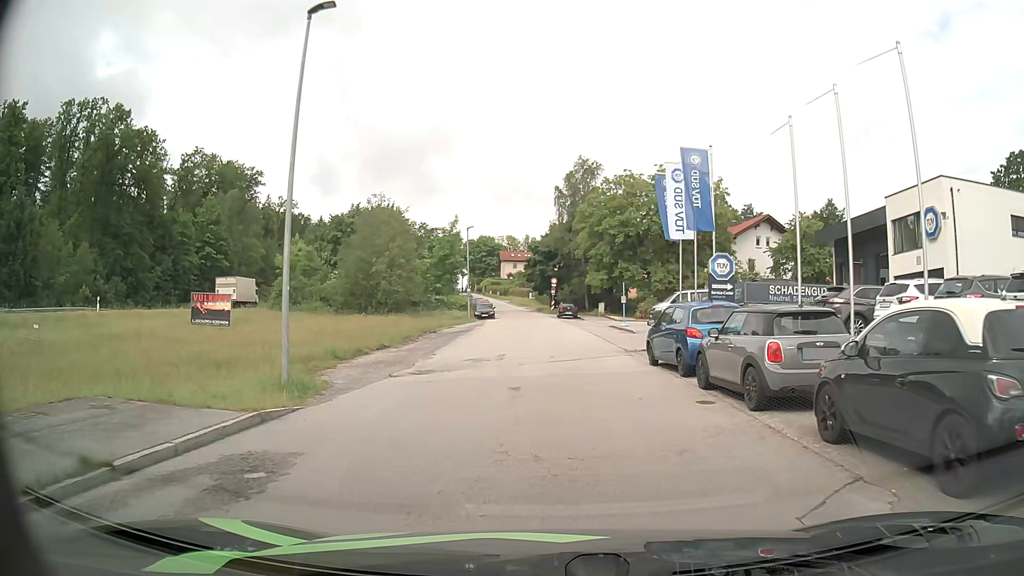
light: Day
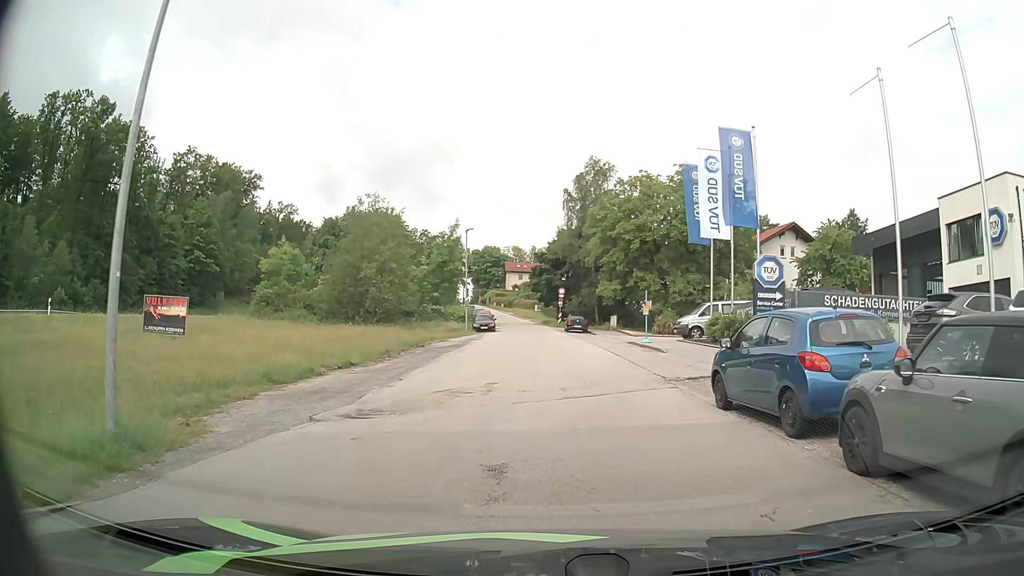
(-0.1, +5.9) m; 0°
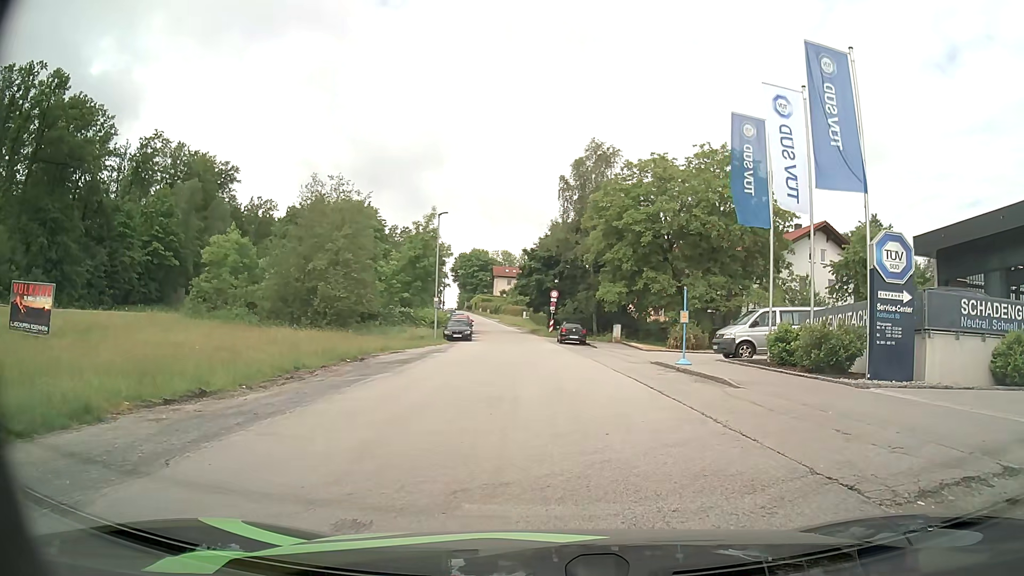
(0.0, +10.1) m; +1°
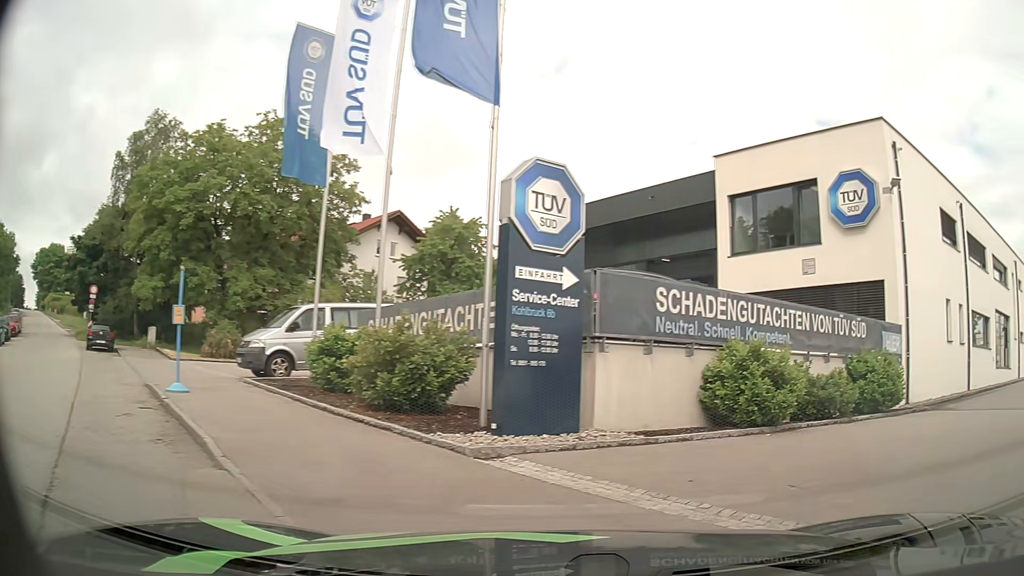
(+1.6, +7.5) m; +34°
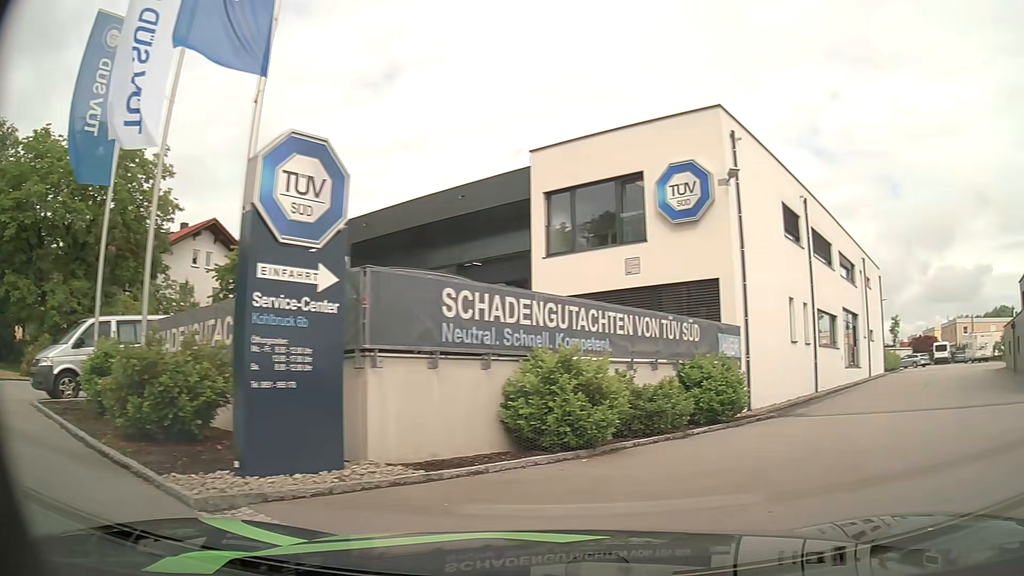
(+0.3, +1.8) m; +15°
